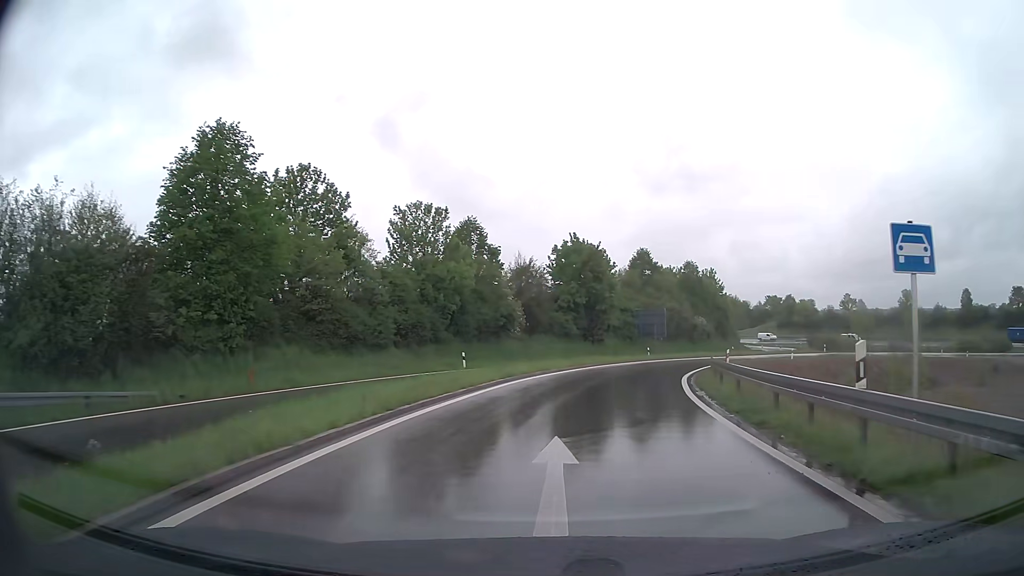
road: trunk_link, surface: asphalt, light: Day
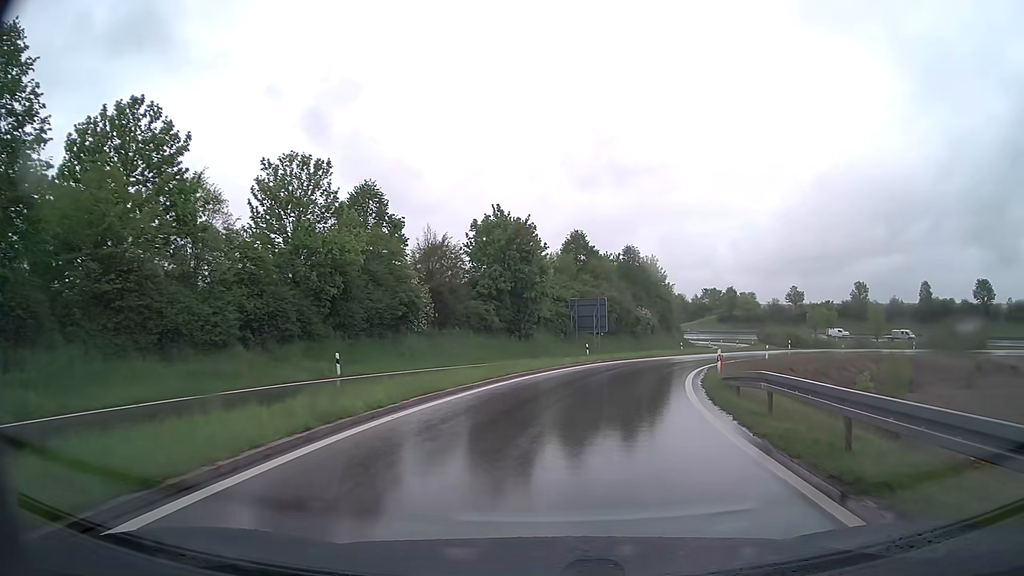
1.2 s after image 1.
(+0.6, +12.5) m; +6°
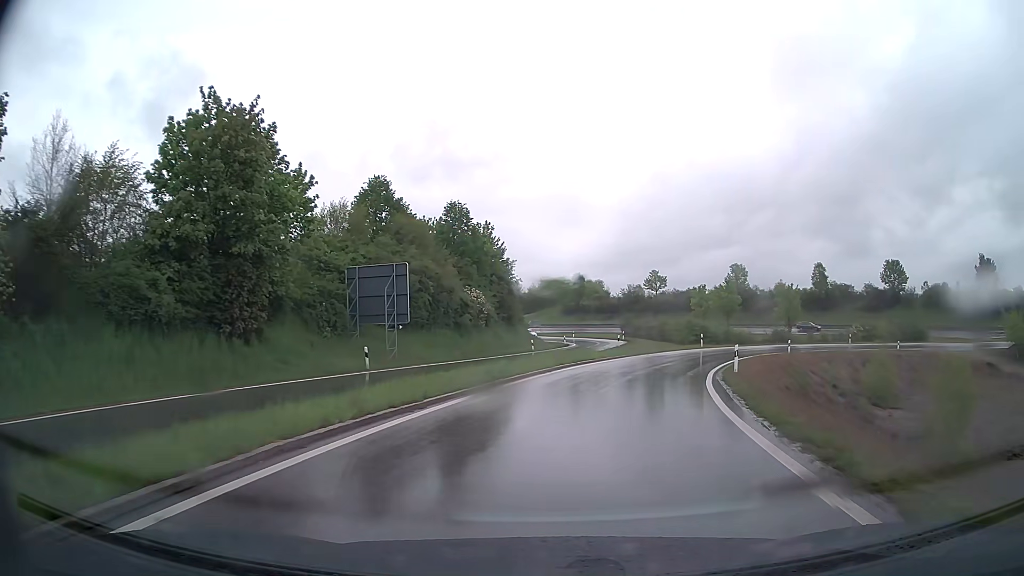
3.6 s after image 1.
(+3.5, +27.6) m; +14°
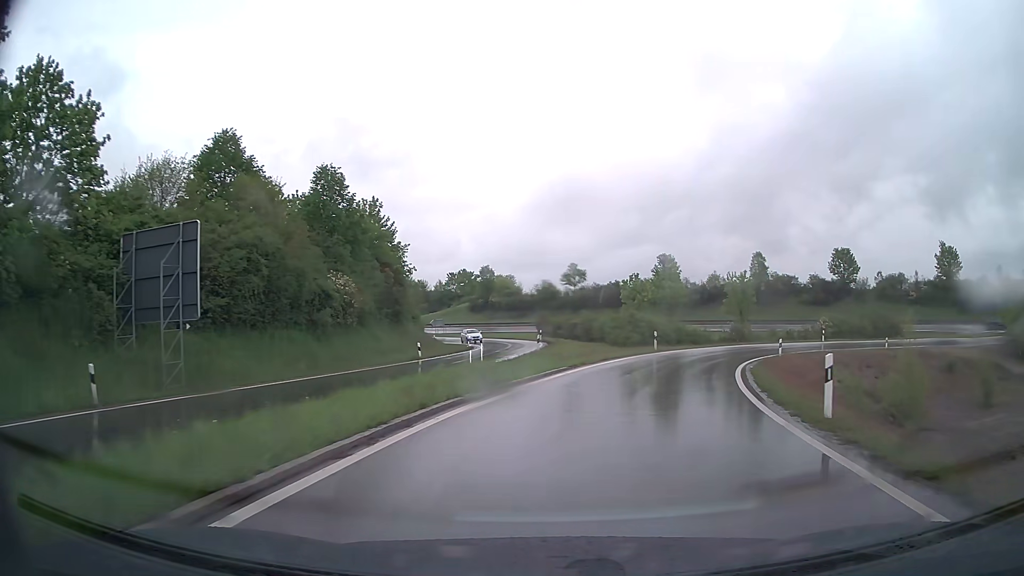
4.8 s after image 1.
(+0.9, +14.8) m; +7°
(0, +10) (+2, +20) (+5, +29) (+10, +38) (+16, +46) (+23, +53) (+32, +58) (+41, +62) (+51, +64) (+61, +64) m
